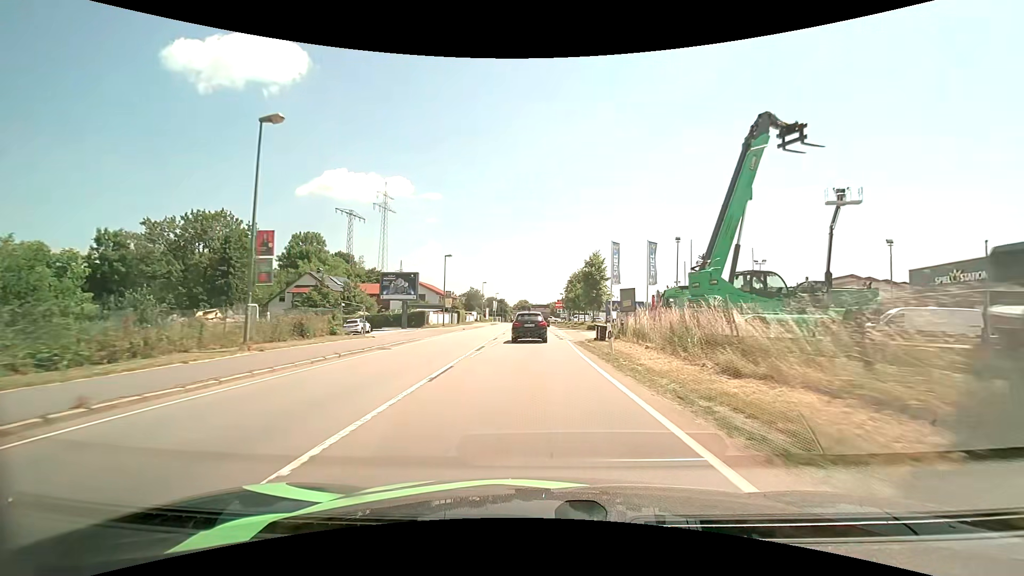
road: primary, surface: asphalt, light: Day
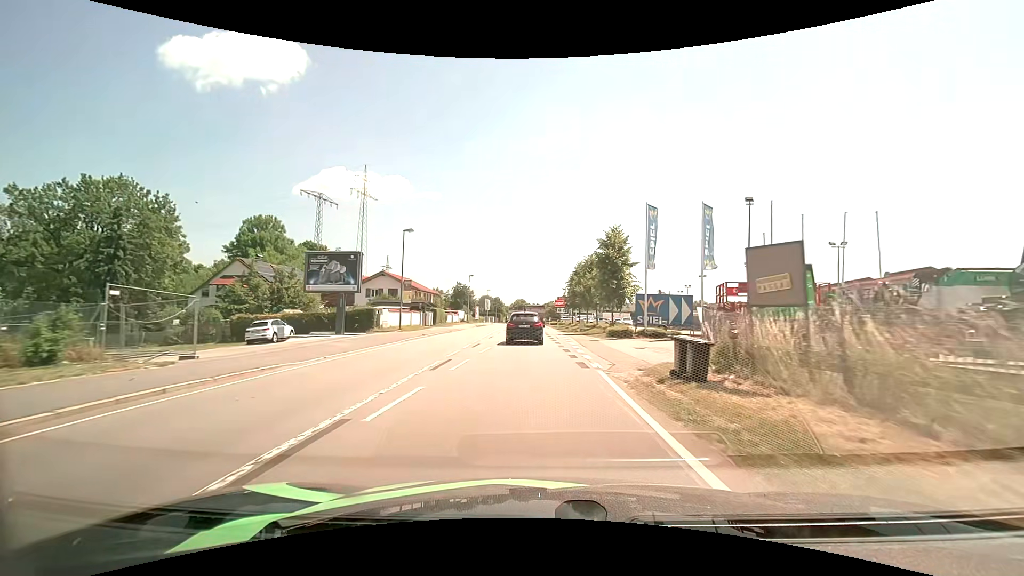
(0.0, +15.9) m; 0°
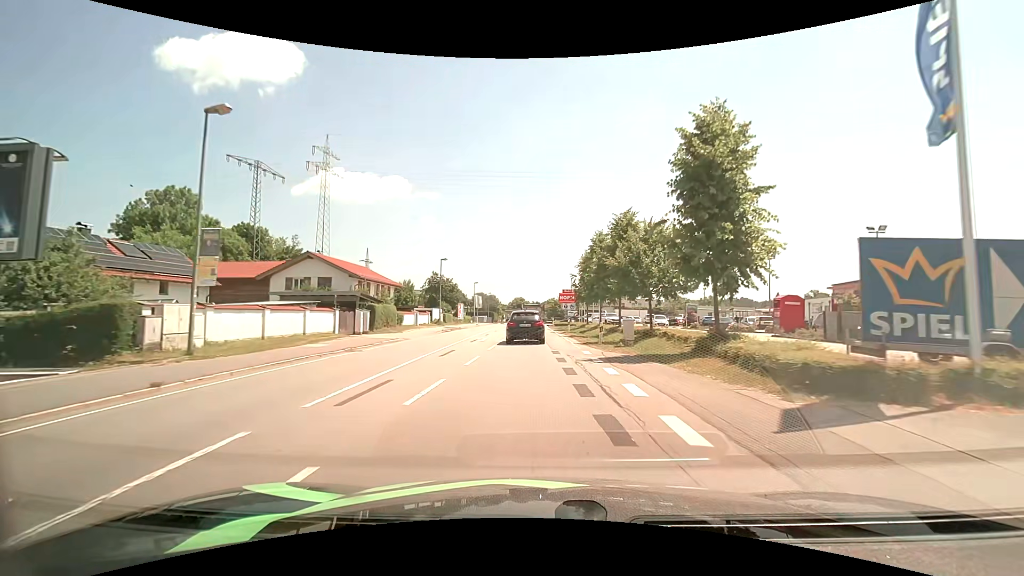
(+0.1, +22.8) m; 0°
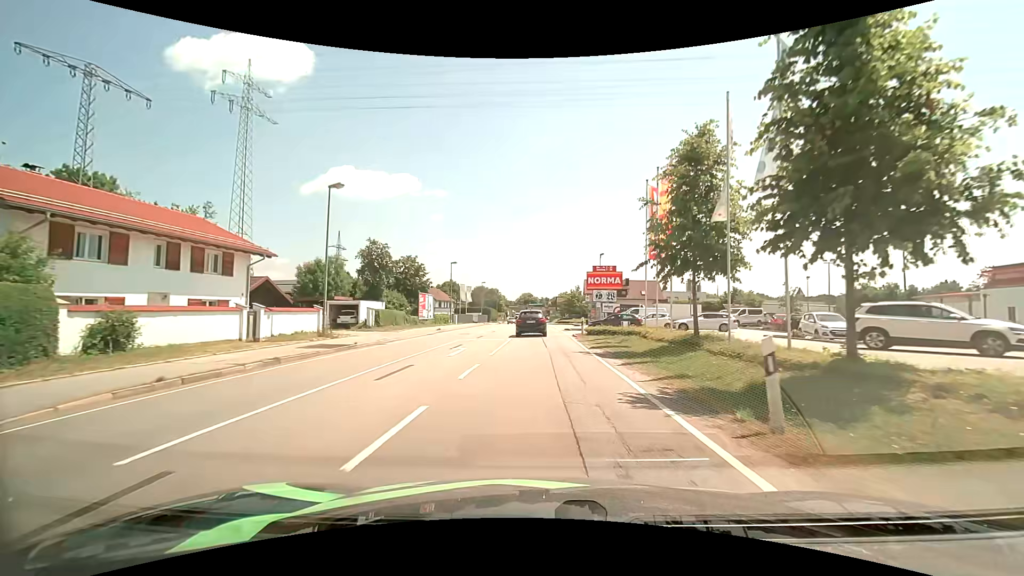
(-0.1, +32.8) m; -1°
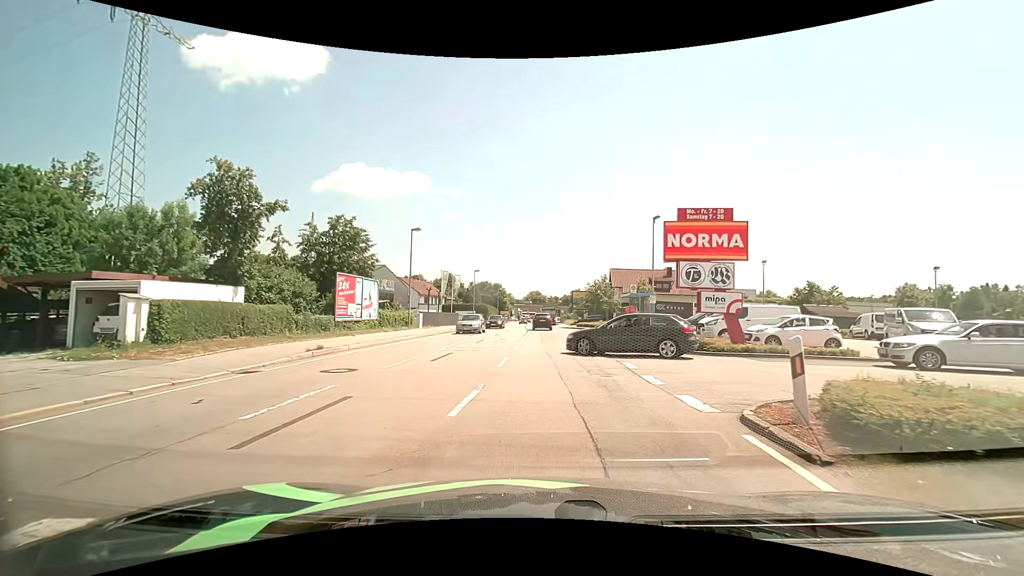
(-0.2, +23.1) m; 0°
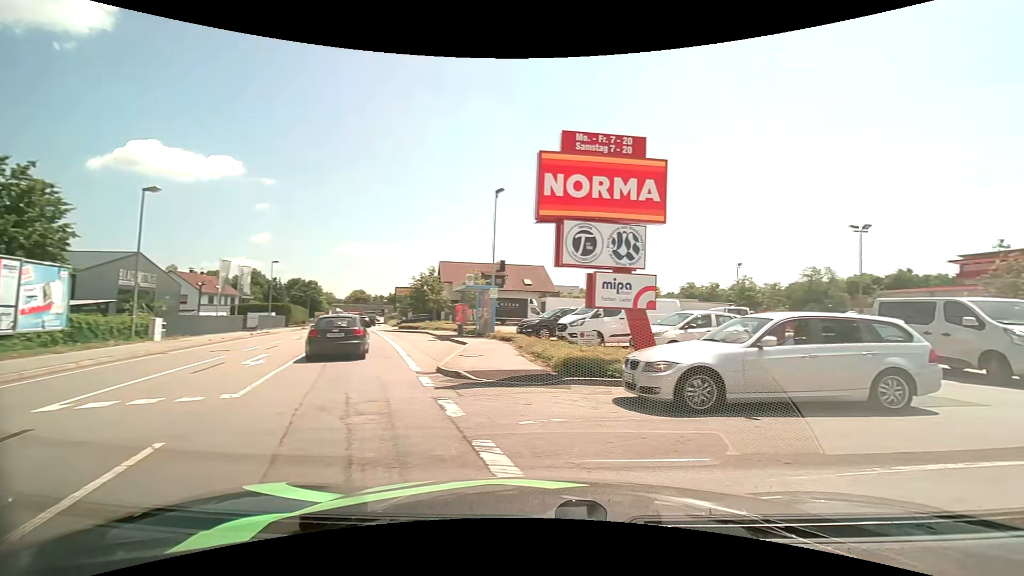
(+0.4, +8.9) m; +20°
